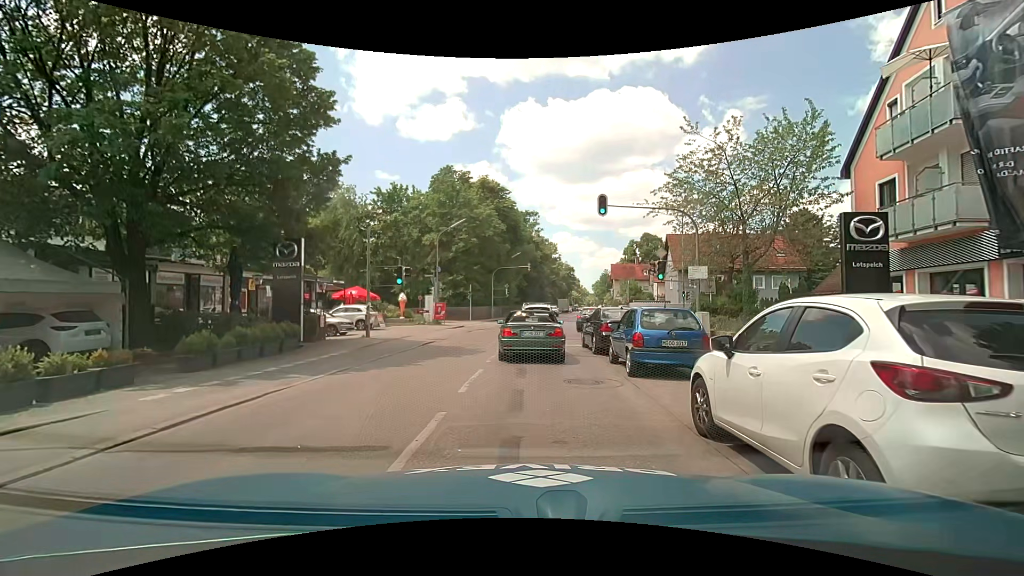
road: tertiary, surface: asphalt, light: Day
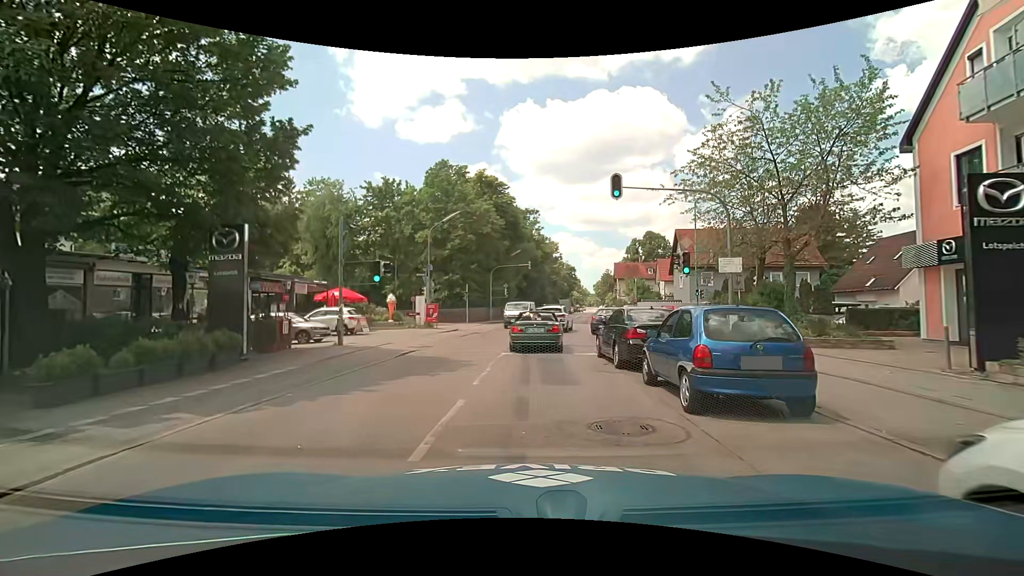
(-0.1, +3.7) m; -1°
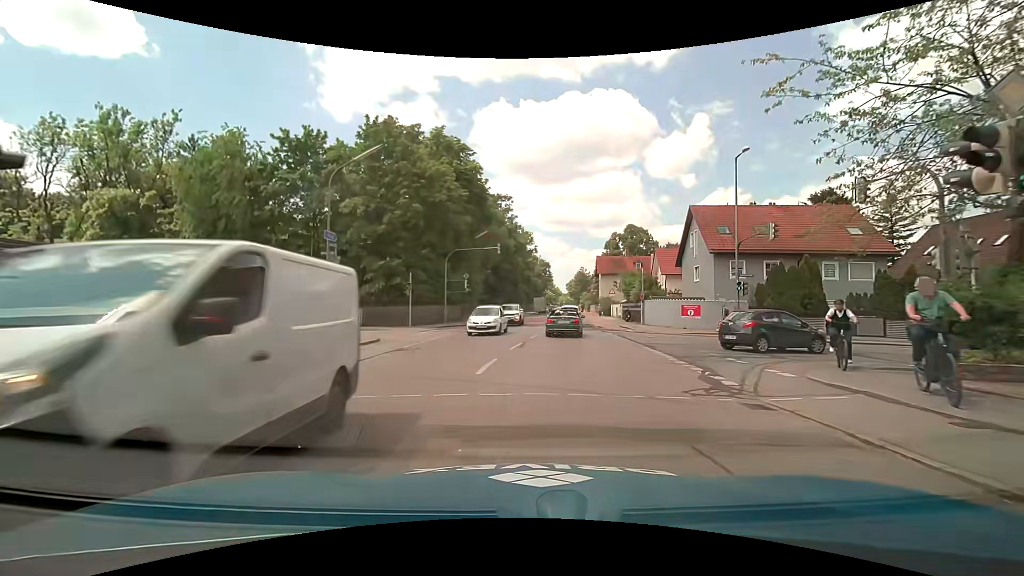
(+0.2, +14.3) m; +3°
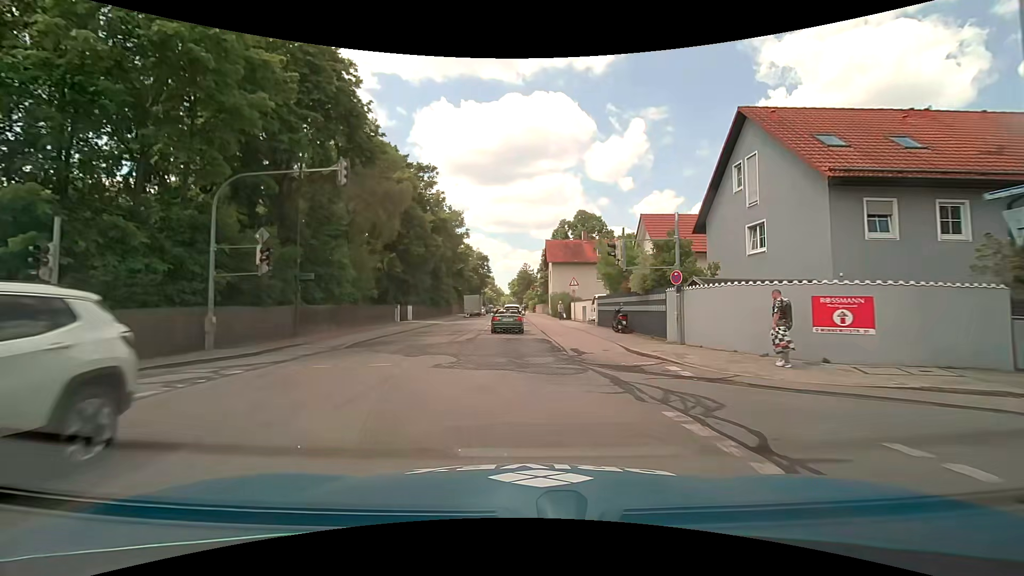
(+2.1, +22.2) m; +7°
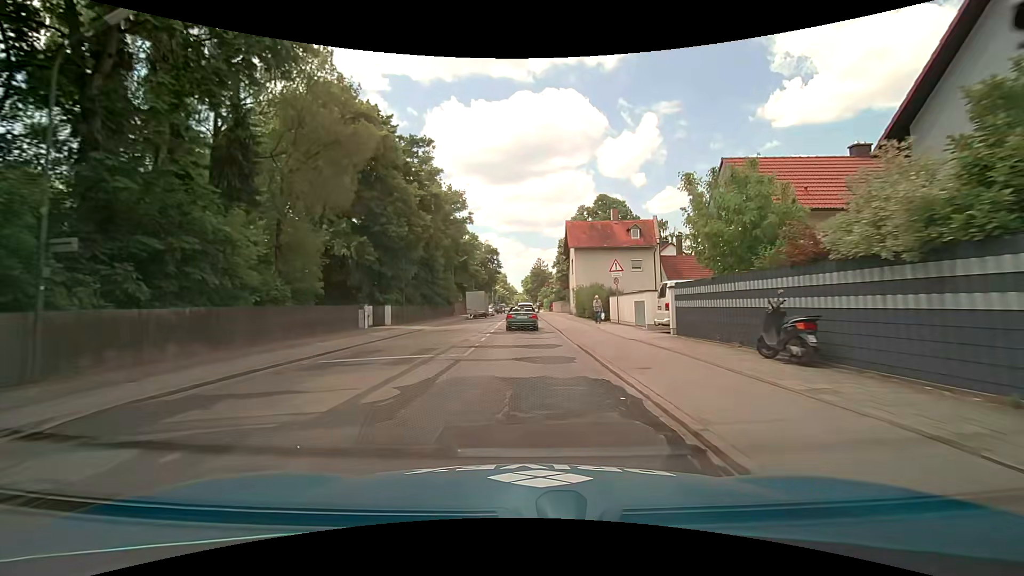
(-0.3, +13.1) m; -1°
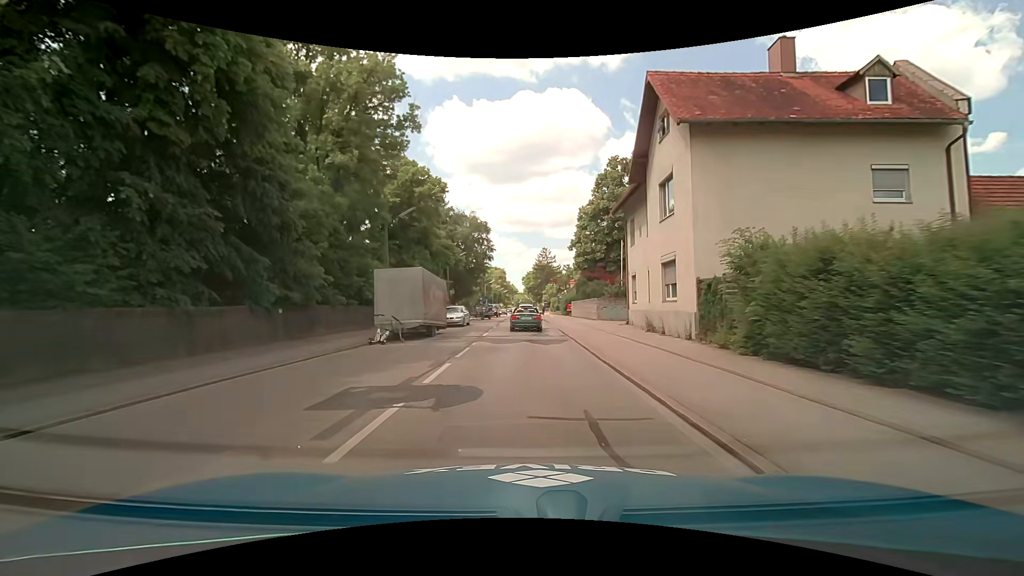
(-0.4, +34.7) m; -1°
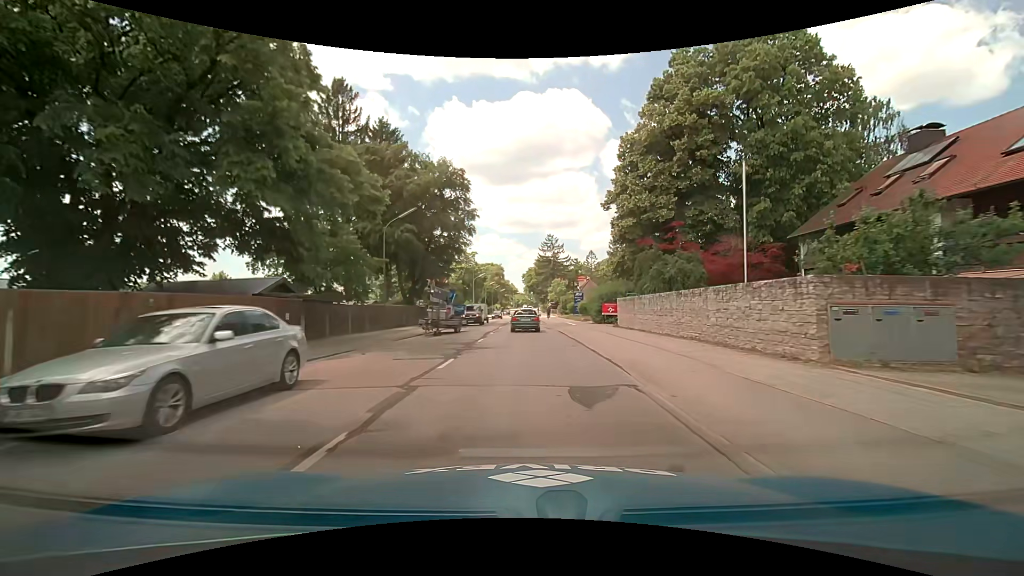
(-0.1, +29.1) m; 0°
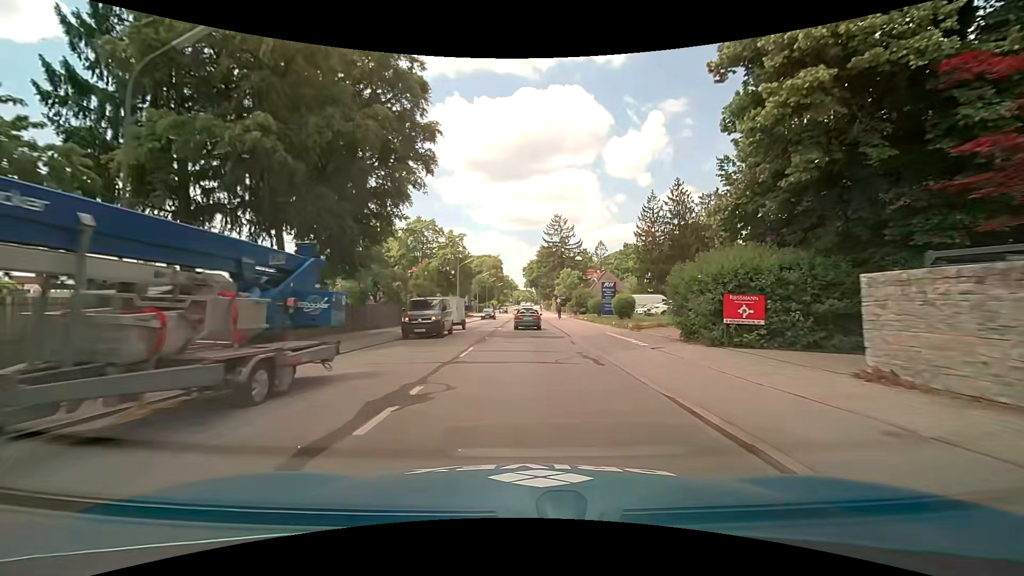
(-0.1, +22.3) m; 0°
(0, +10) (0, +20) (0, +30) (0, +40) (0, +50) (+1, +60) (+1, +70) (+1, +80) (+1, +90) (+1, +100) m
